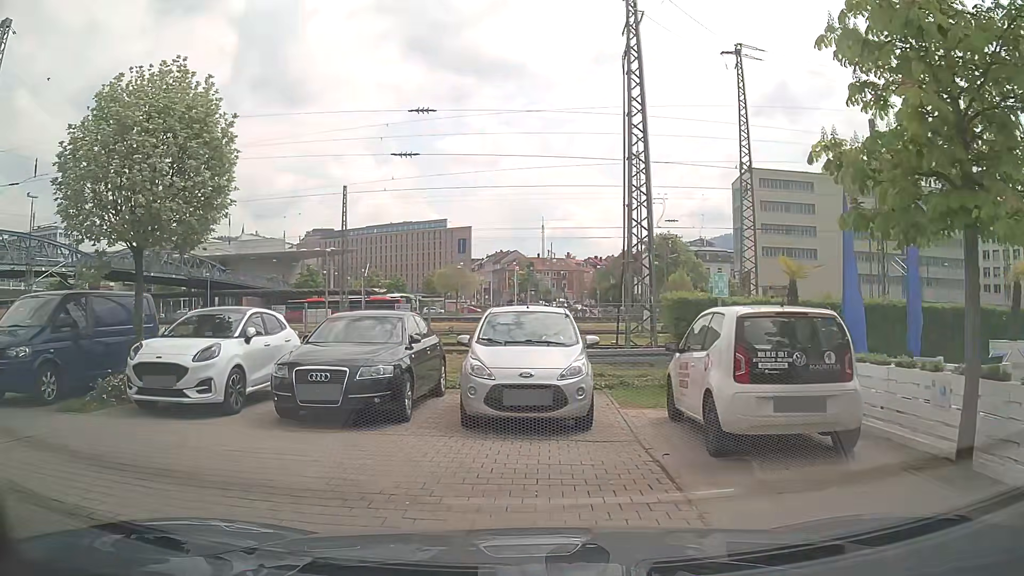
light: Day
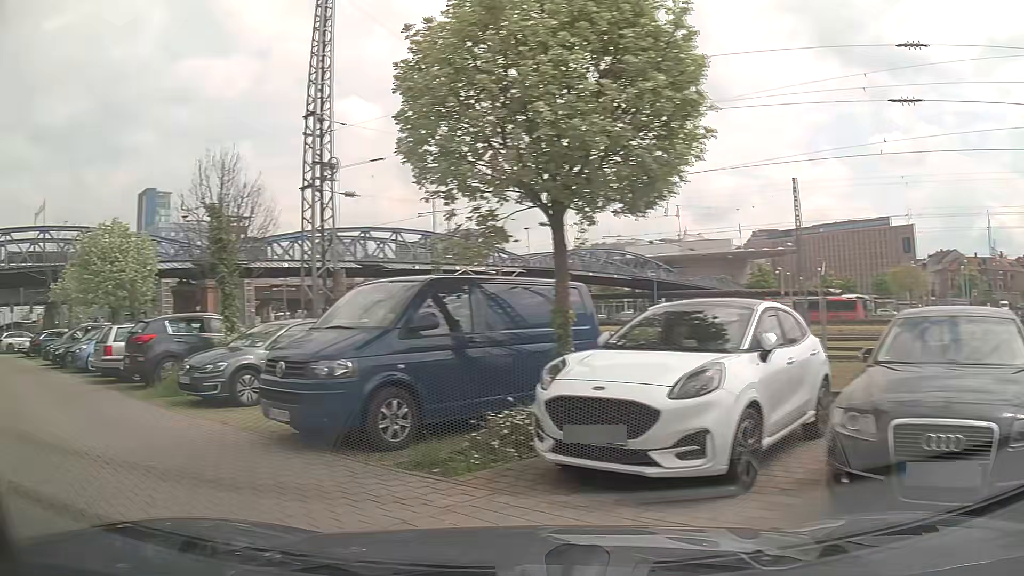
(-1.3, +4.5) m; -40°
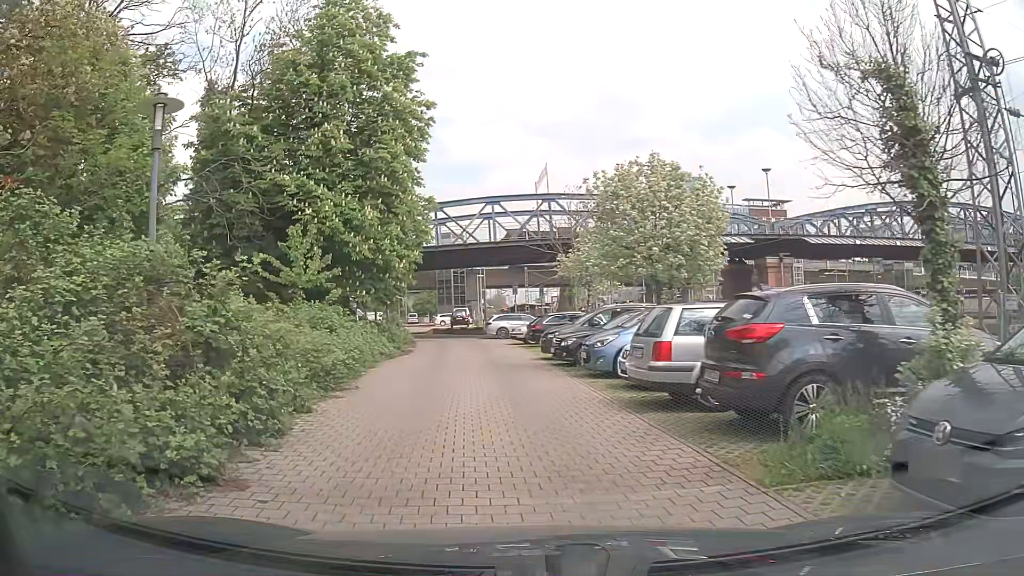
(-3.7, +7.2) m; -43°
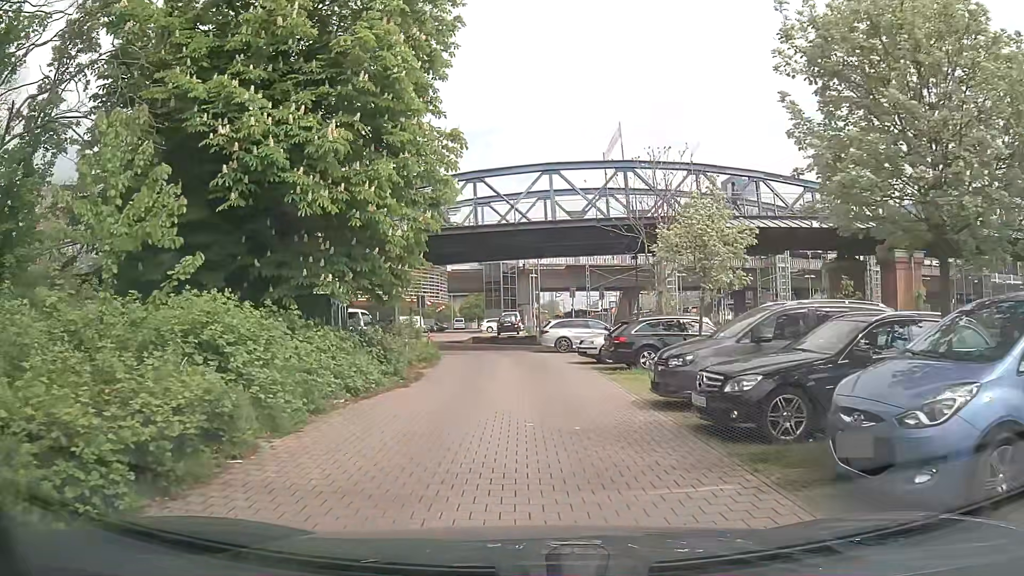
(-0.7, +10.2) m; -6°
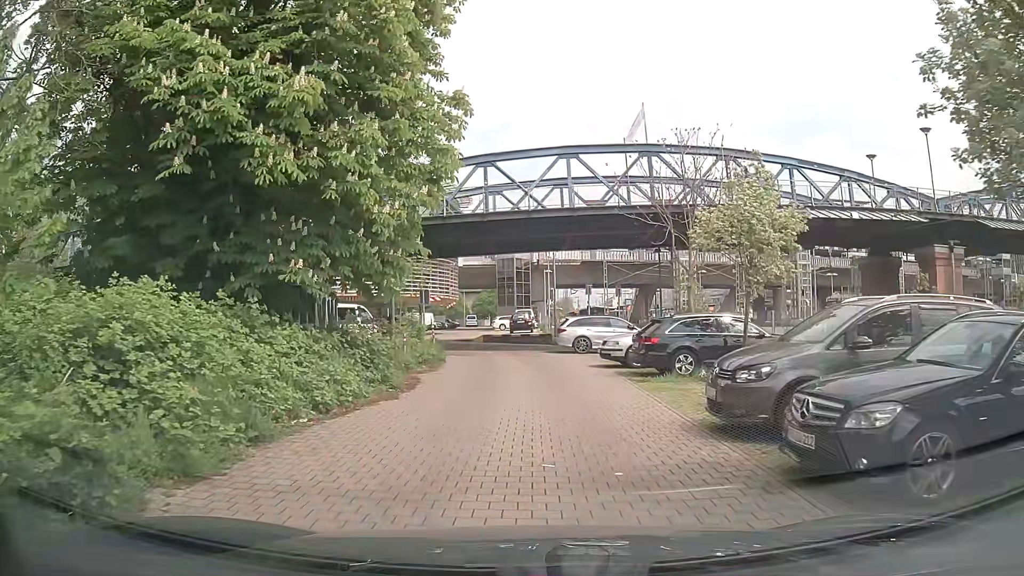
(0.0, +2.6) m; -1°
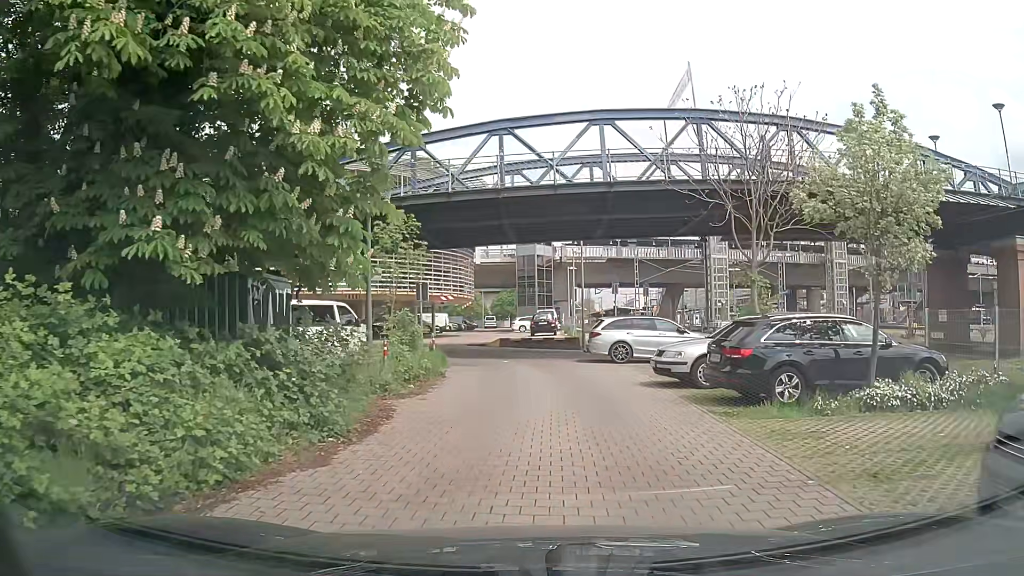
(-0.1, +5.1) m; -2°
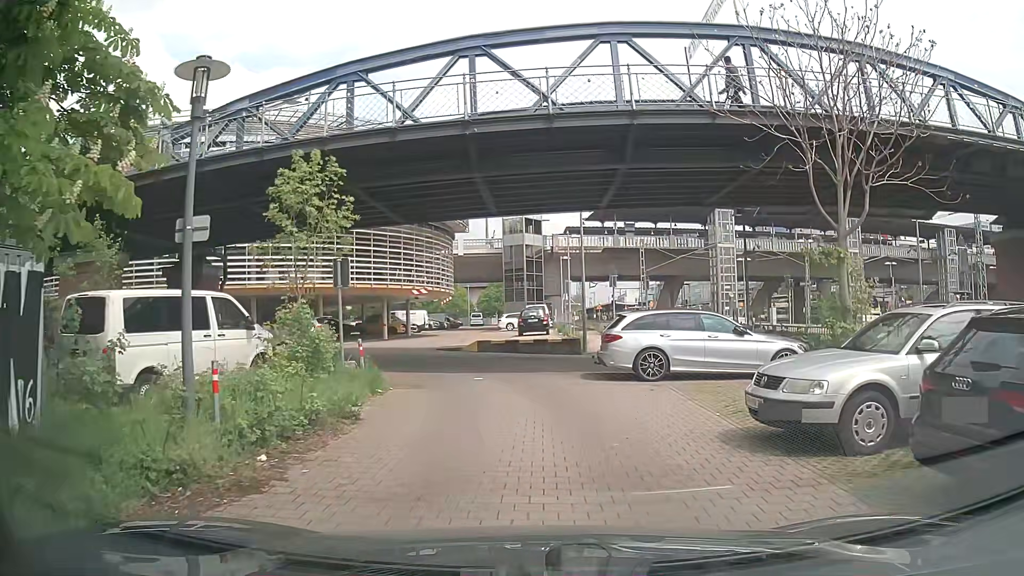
(+0.1, +7.0) m; +2°
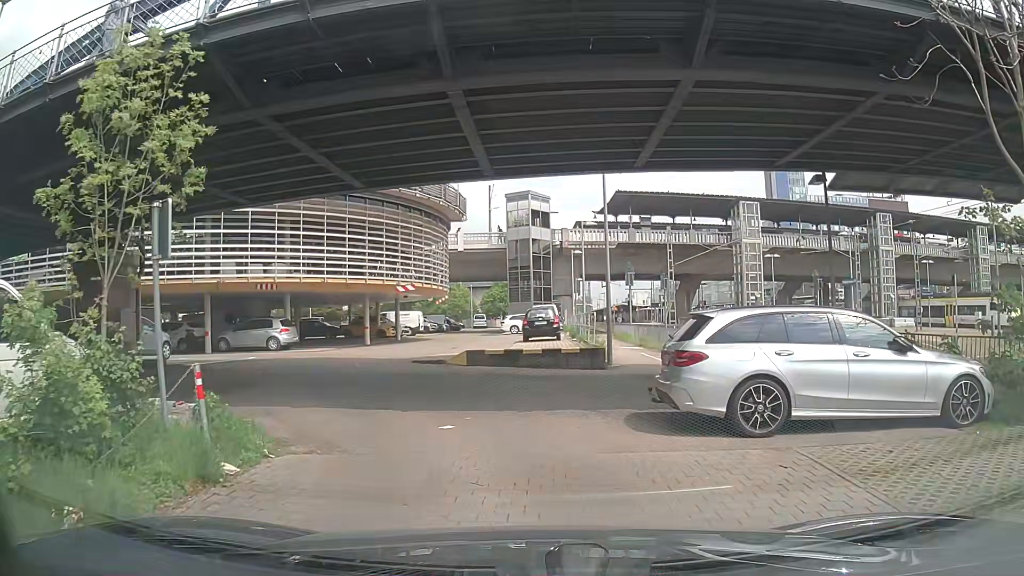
(-0.1, +6.3) m; -3°
